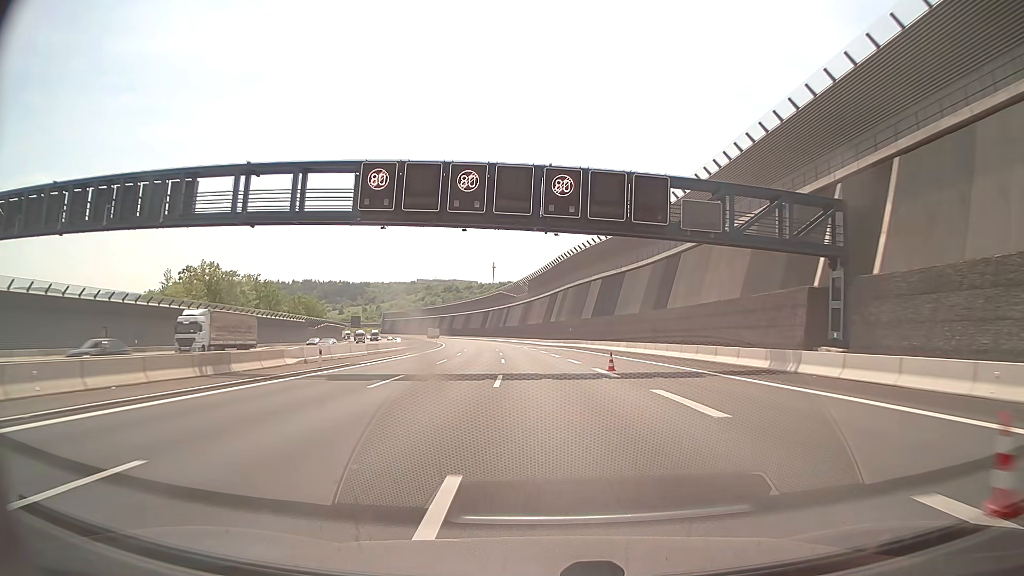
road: motorway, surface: asphalt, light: Day
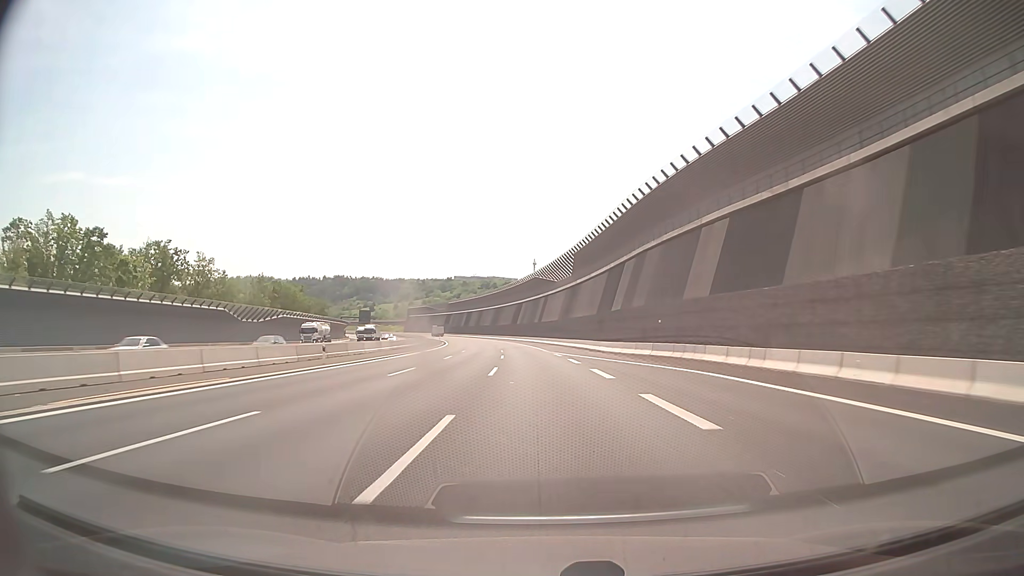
(-1.6, +49.5) m; -3°
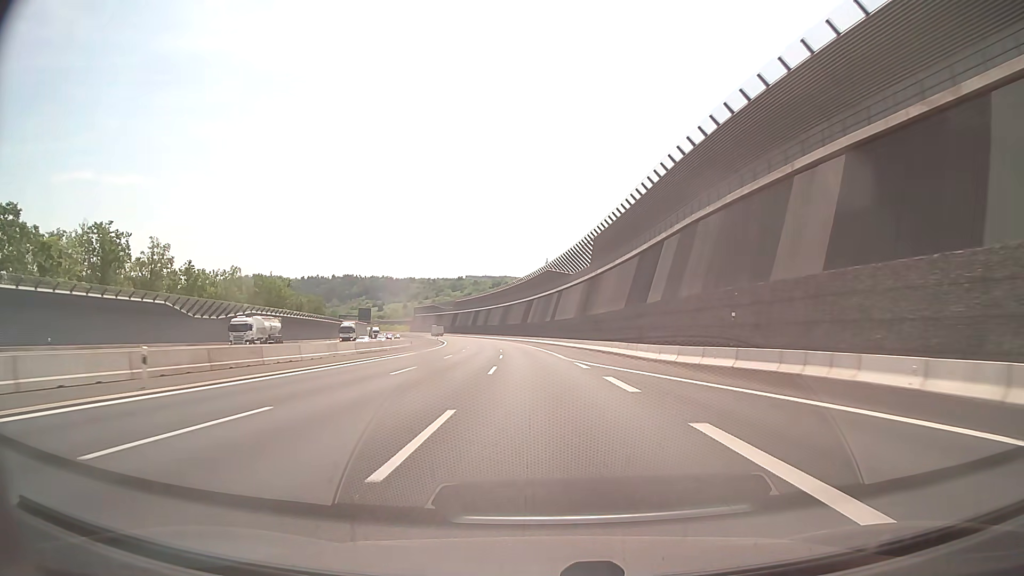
(-0.2, +17.3) m; -1°
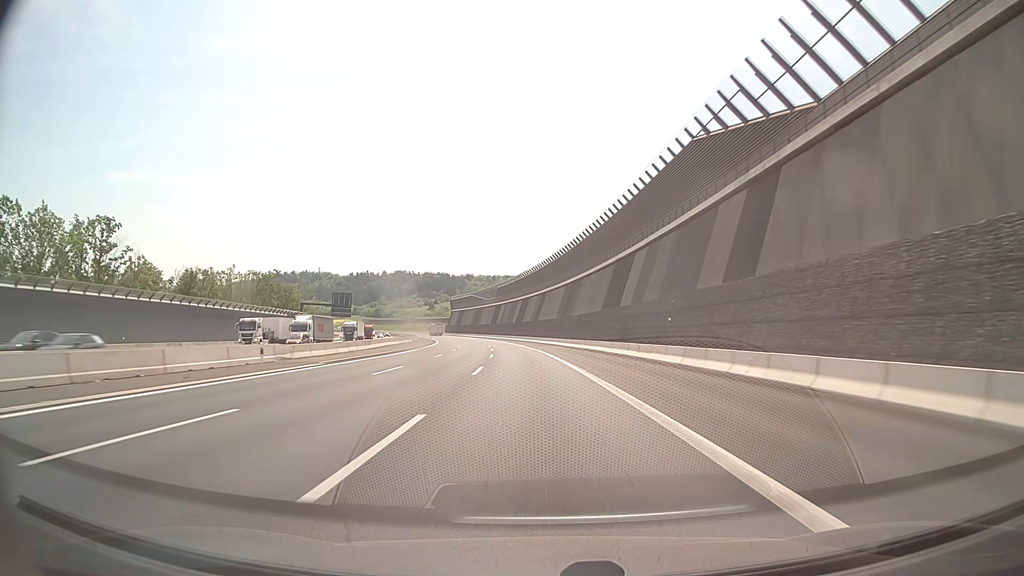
(-4.3, +91.0) m; -6°
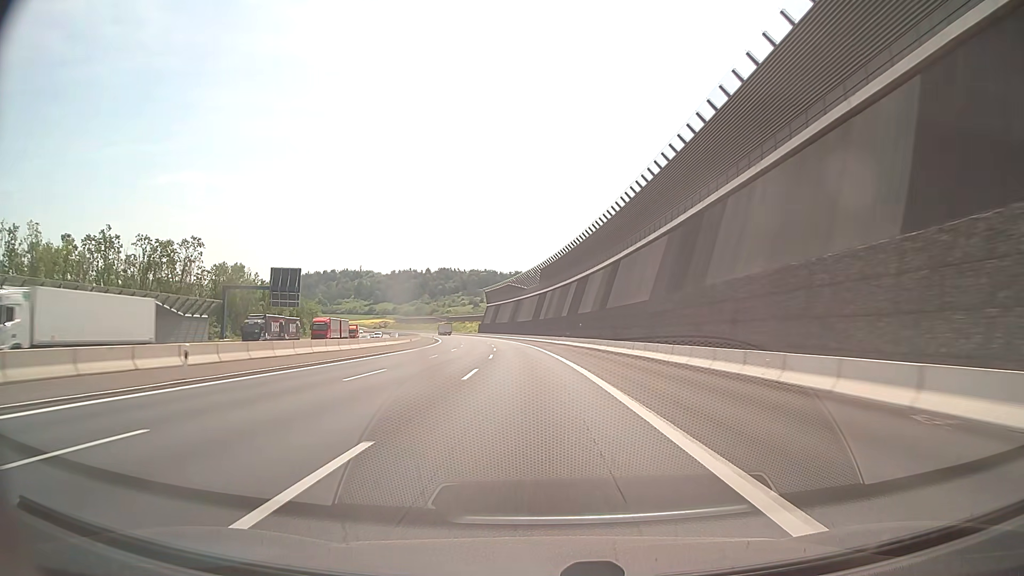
(-2.1, +57.2) m; -4°
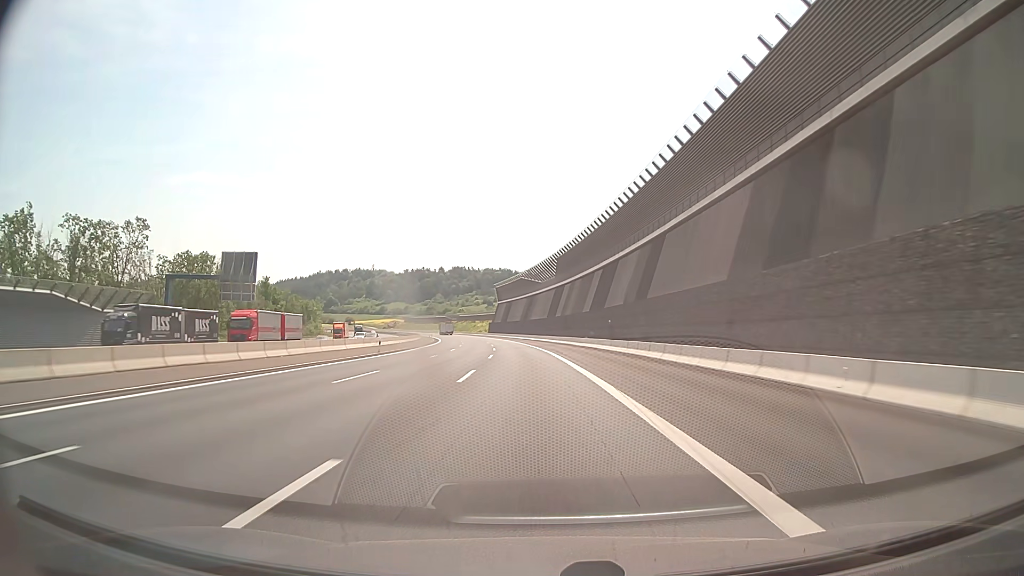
(-0.2, +19.1) m; -1°
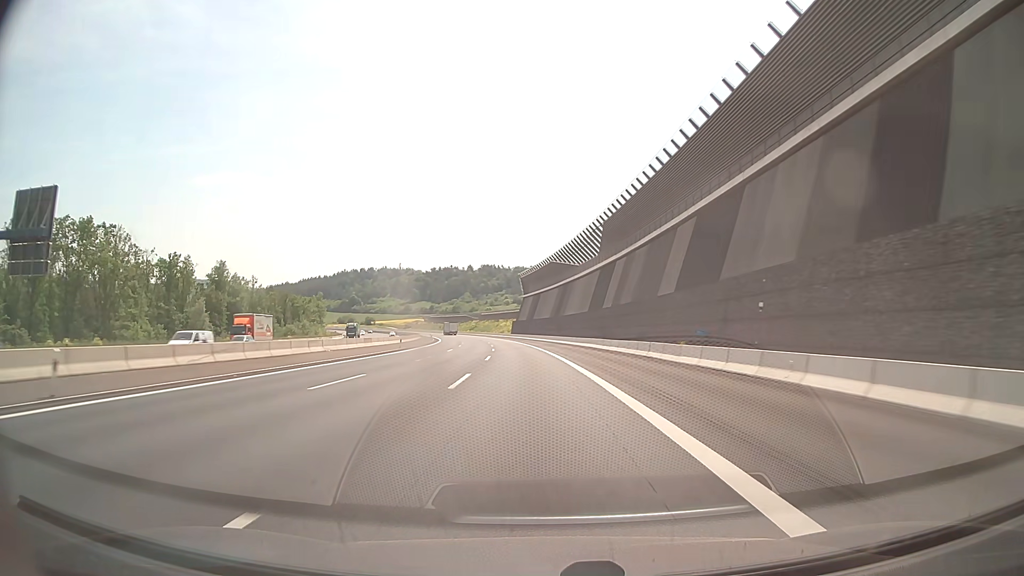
(-0.9, +38.4) m; -3°
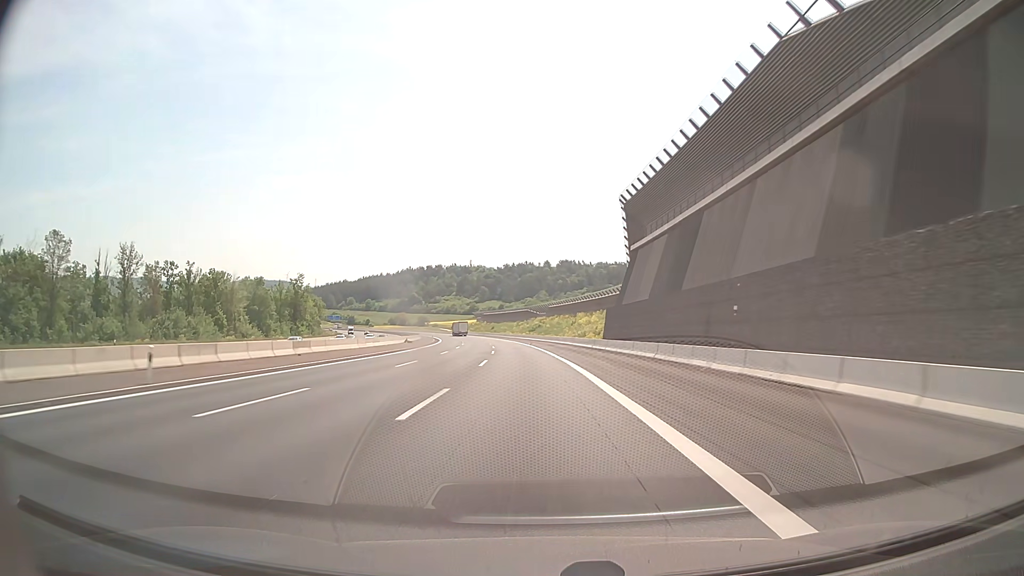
(-5.6, +95.7) m; -7°
(0, +10) (0, +20) (-1, +30) (-1, +40) (-2, +50) (-2, +60) (-3, +70) (-4, +80) (-5, +90) (-6, +100) m
